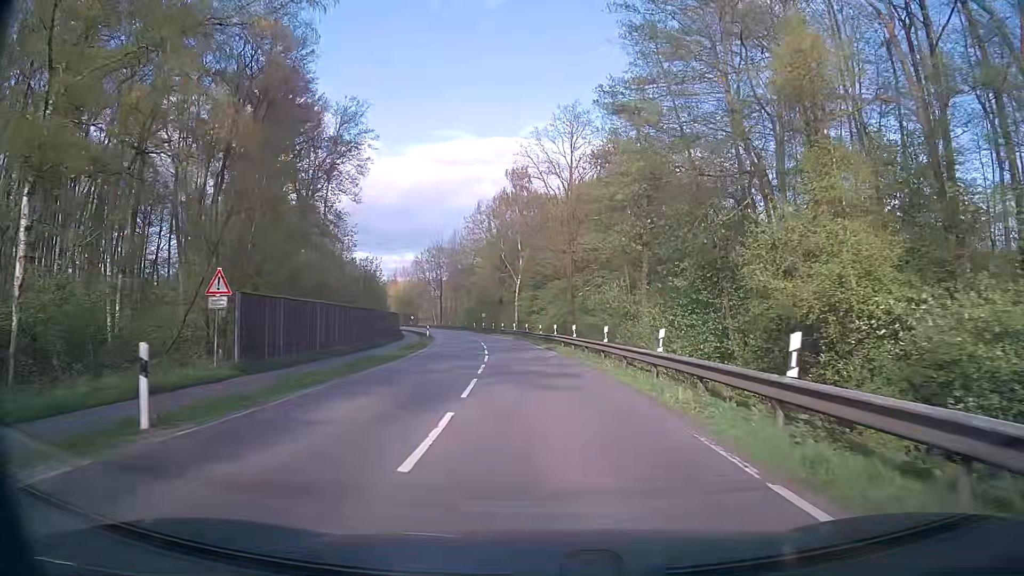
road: secondary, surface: asphalt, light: Day
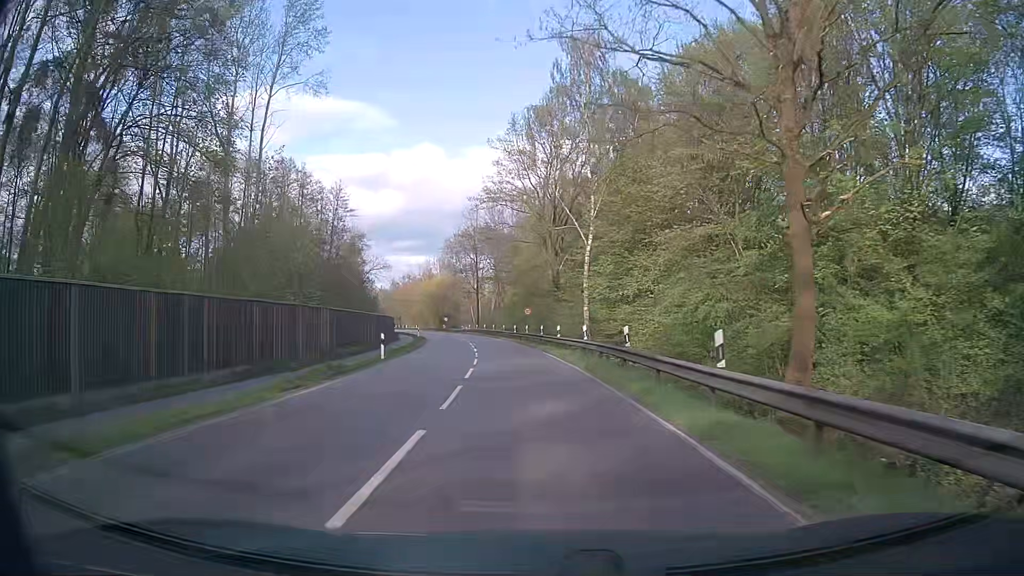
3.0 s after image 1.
(-1.9, +37.6) m; -6°
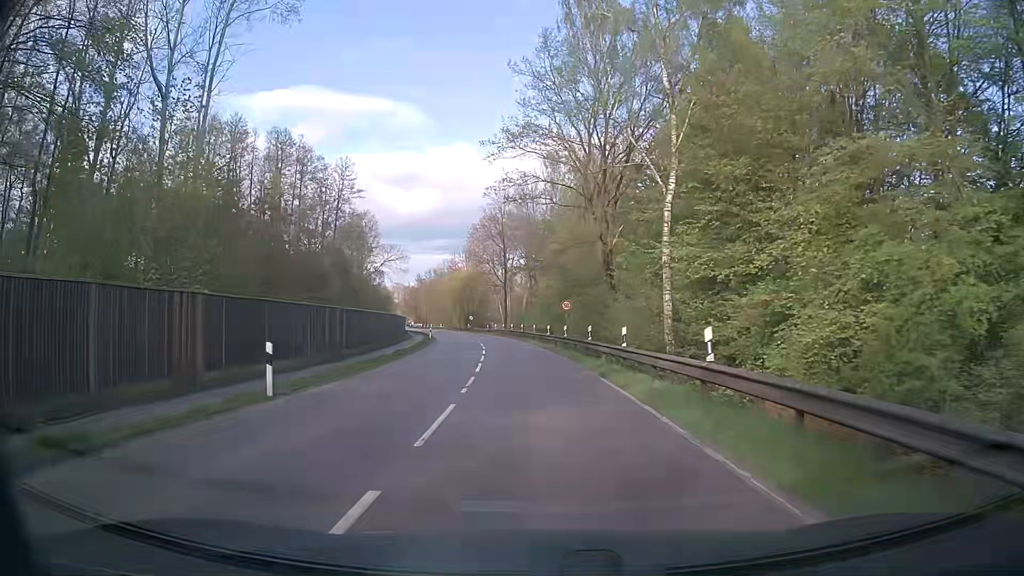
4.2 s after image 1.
(-0.2, +15.1) m; -2°
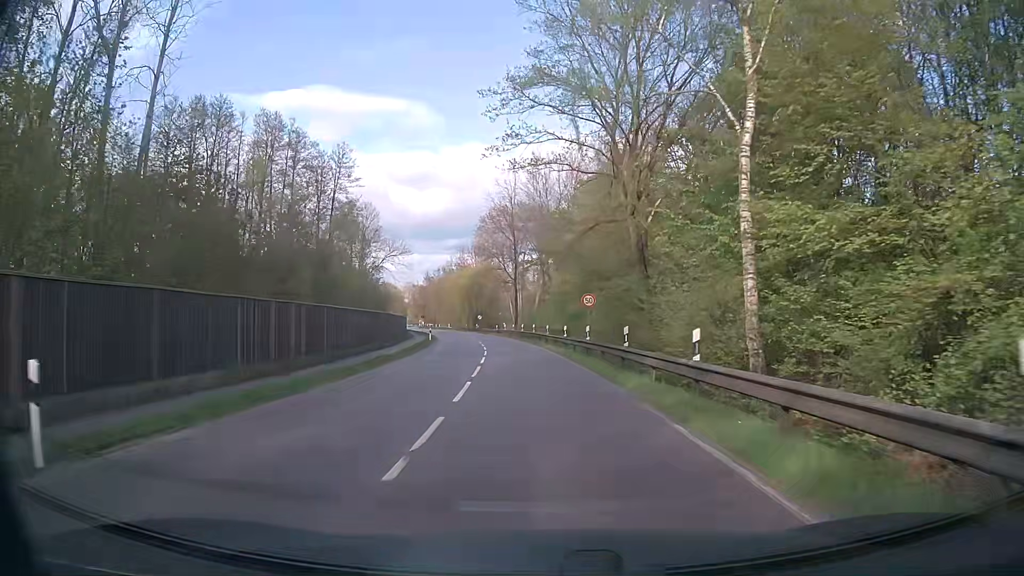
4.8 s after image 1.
(-0.1, +7.6) m; -1°
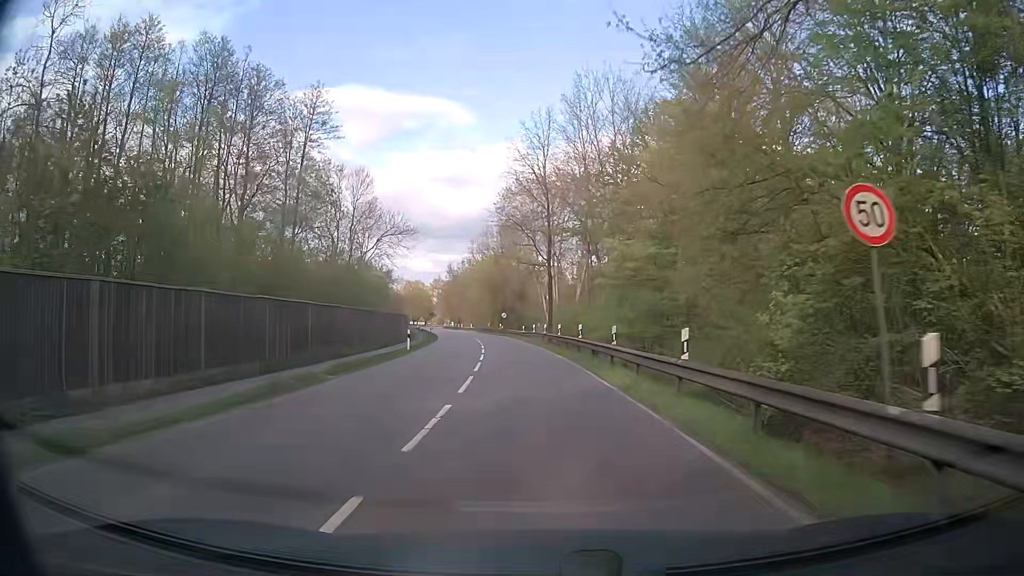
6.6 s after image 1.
(-0.5, +22.8) m; -3°
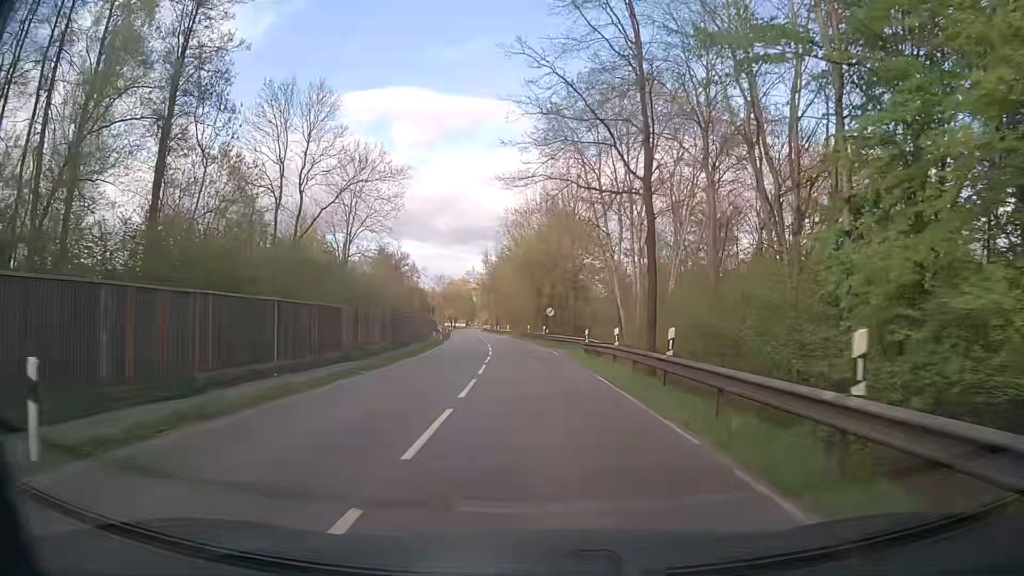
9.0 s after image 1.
(-1.2, +30.4) m; -5°
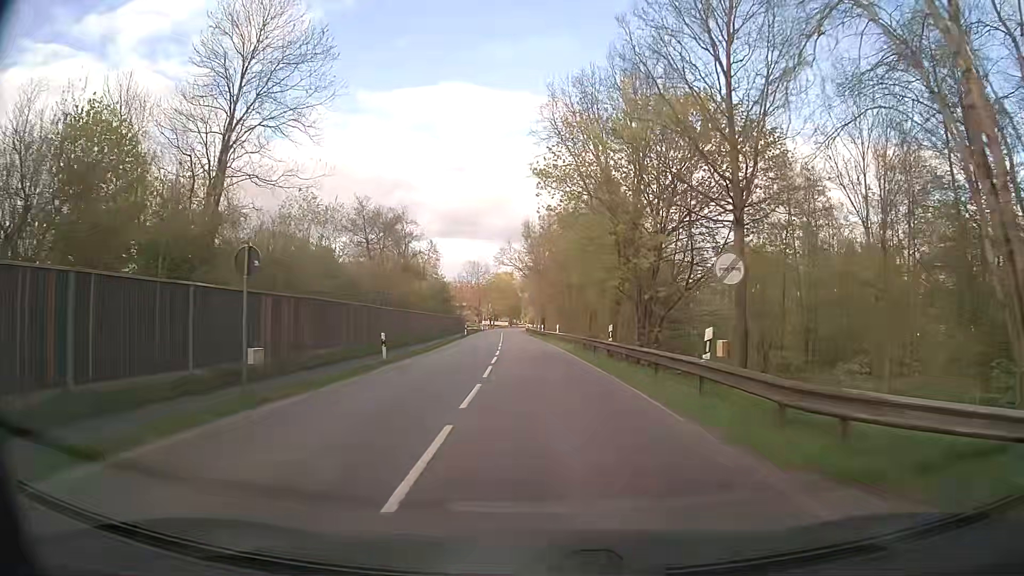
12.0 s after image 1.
(-1.6, +38.0) m; -3°
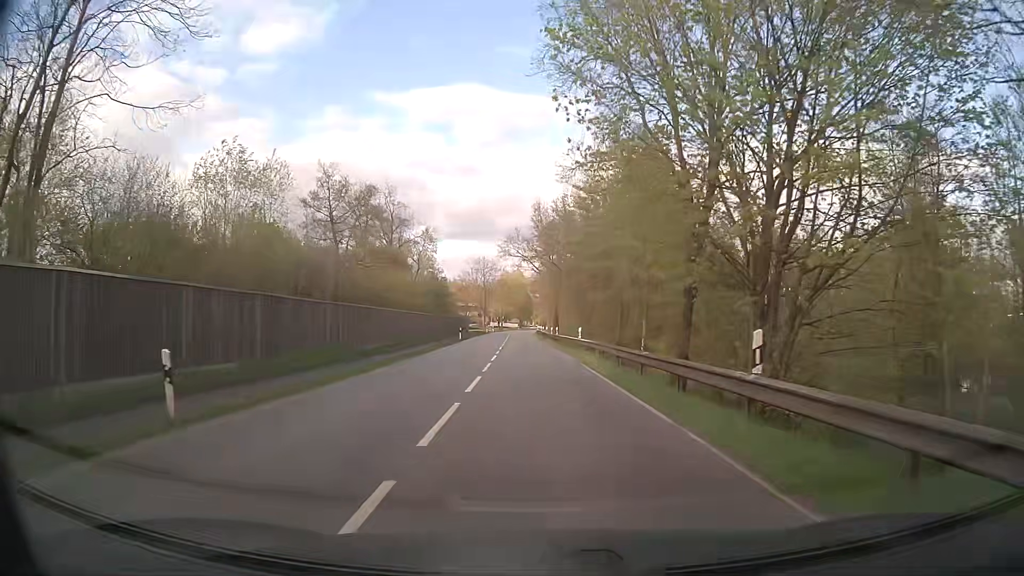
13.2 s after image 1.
(-0.3, +15.2) m; -1°
(0, +10) (0, +20) (-1, +30) (-1, +40) (-2, +50) (-2, +60) (-3, +70) (-3, +80) (-4, +90) (-4, +100) m
